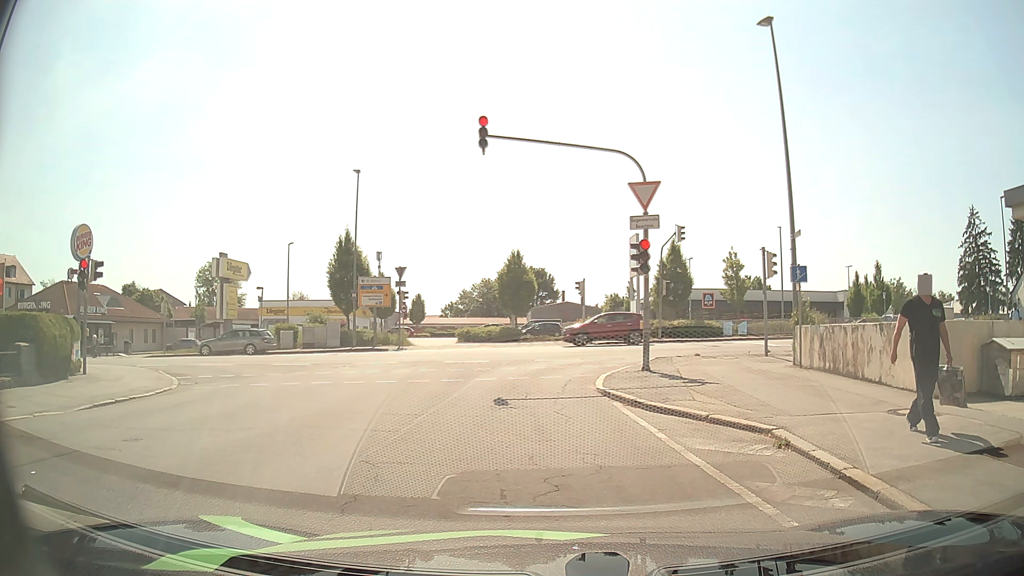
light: Day
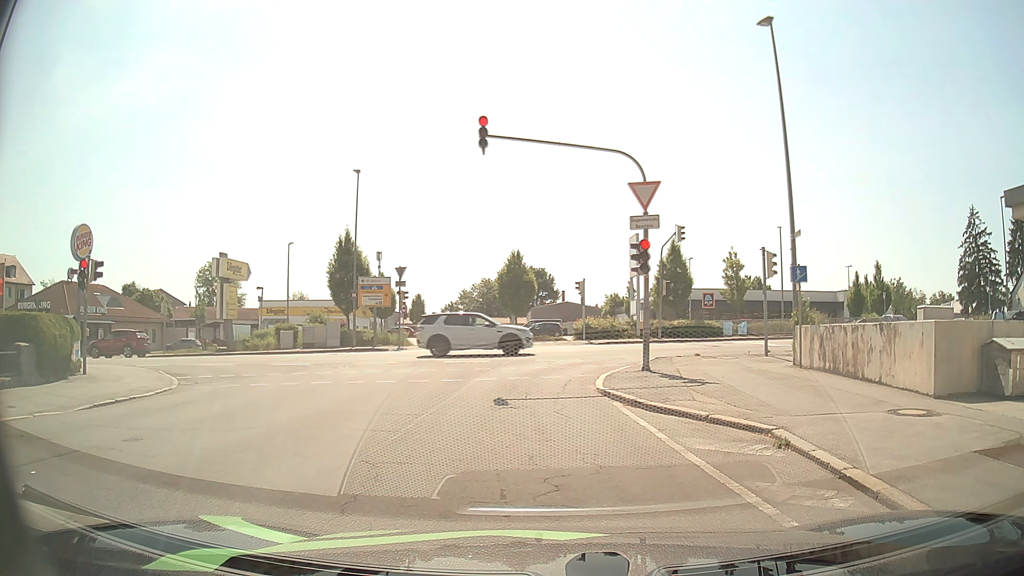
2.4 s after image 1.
(0.0, 0.0) m; 0°
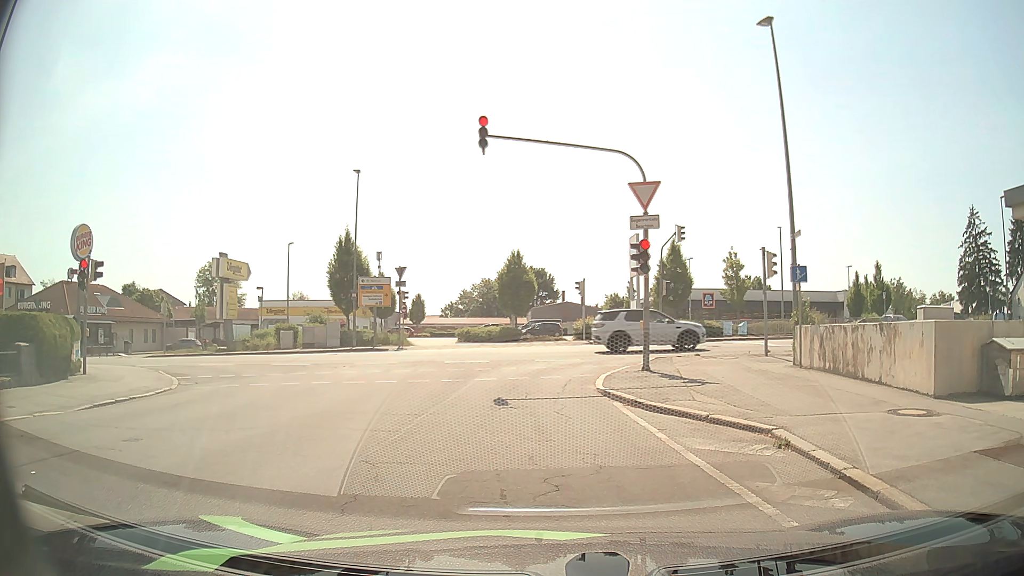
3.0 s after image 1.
(0.0, 0.0) m; 0°
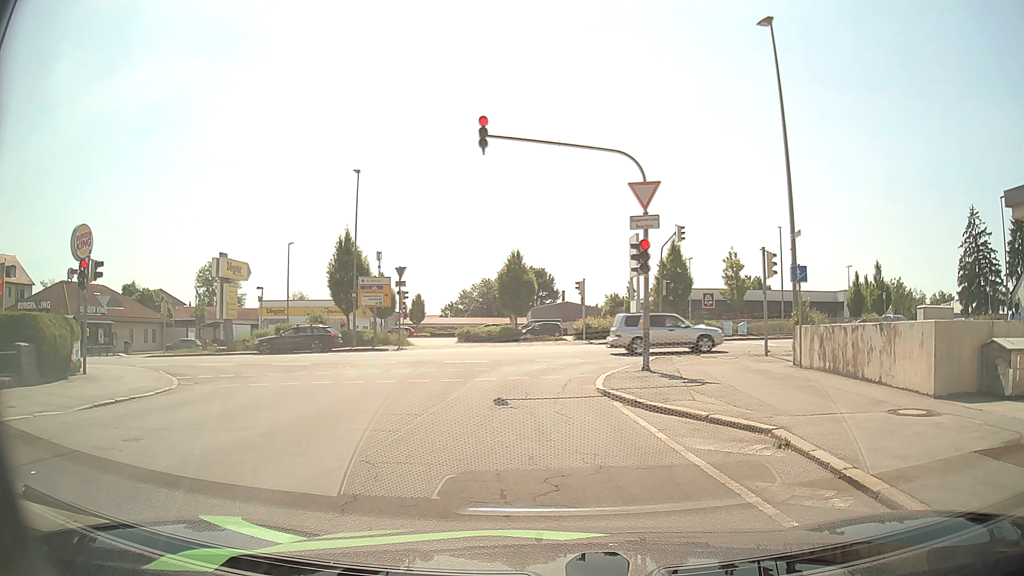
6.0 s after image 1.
(0.0, 0.0) m; 0°
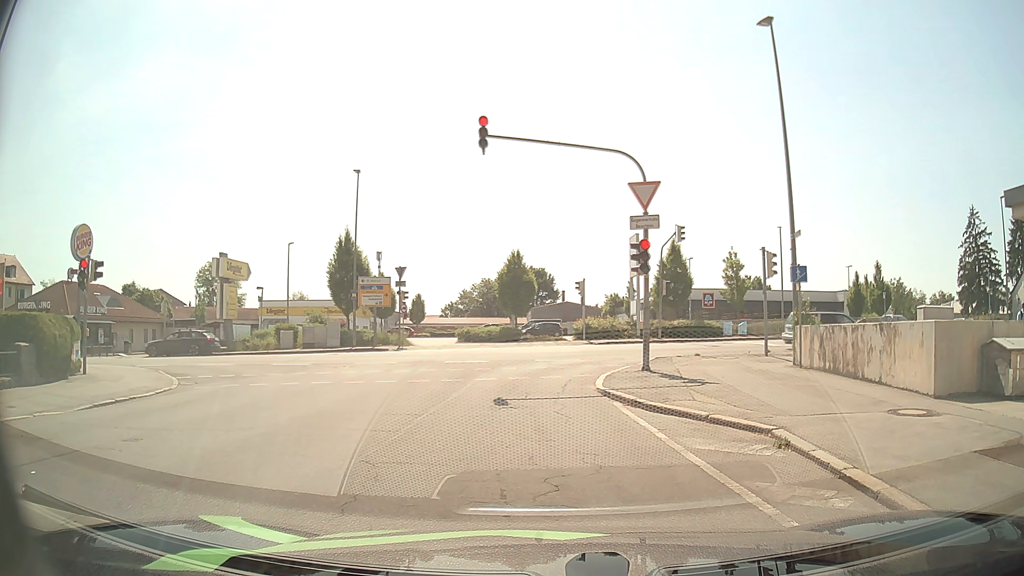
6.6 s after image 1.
(0.0, 0.0) m; 0°
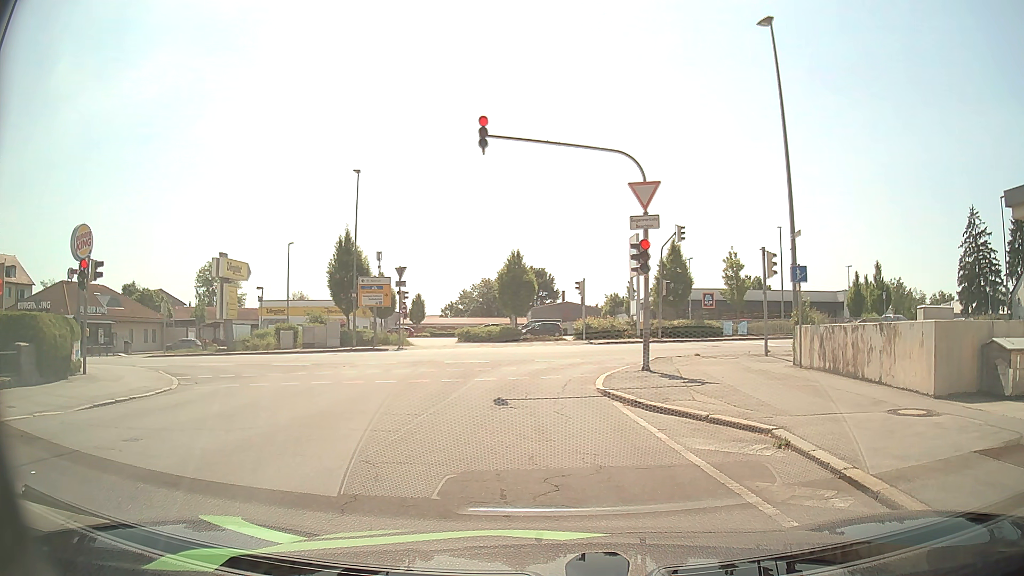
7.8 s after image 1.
(0.0, 0.0) m; 0°
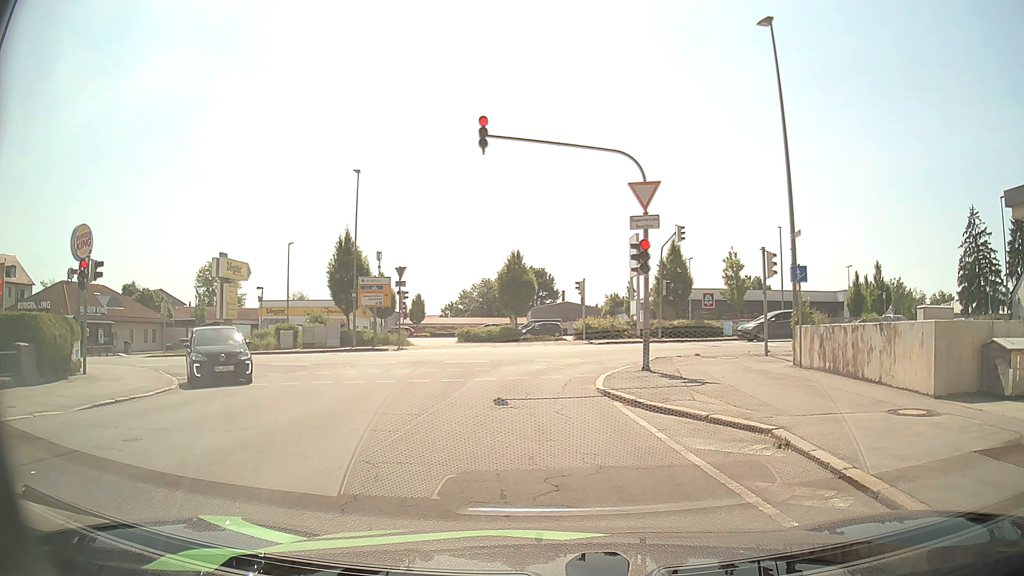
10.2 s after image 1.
(0.0, 0.0) m; 0°
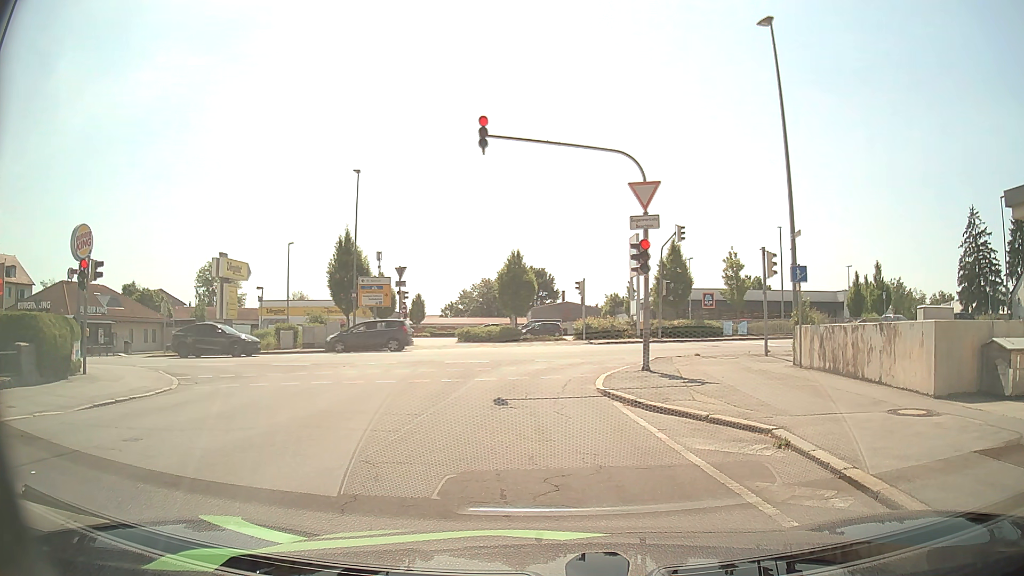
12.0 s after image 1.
(0.0, 0.0) m; 0°
(-1, +10) (-1, +20) (+4, +28) (+14, +30) (+24, +30) (+34, +31) (+44, +32) (+54, +32) (+64, +32) (+74, +32) m
